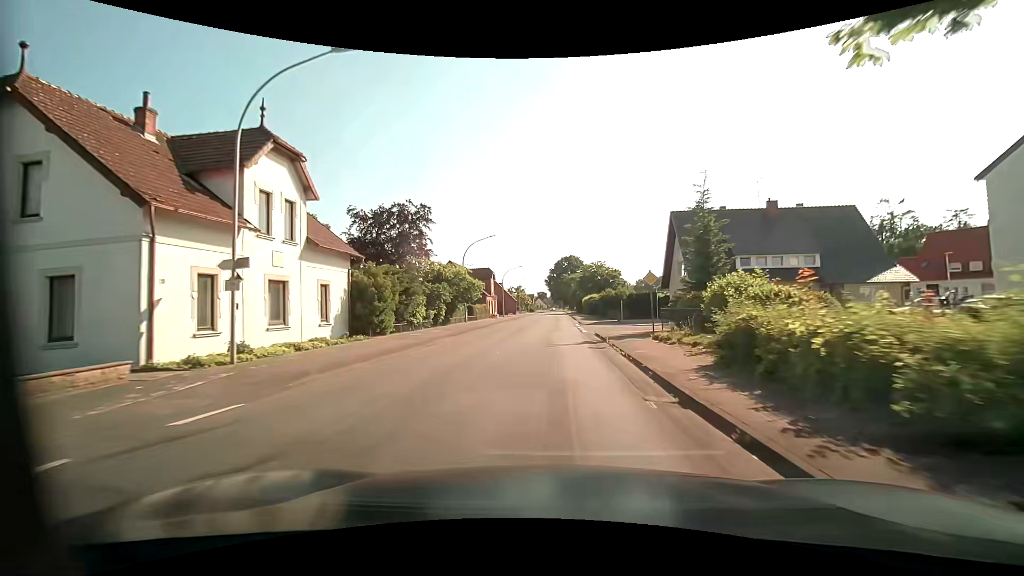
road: secondary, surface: asphalt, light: Day
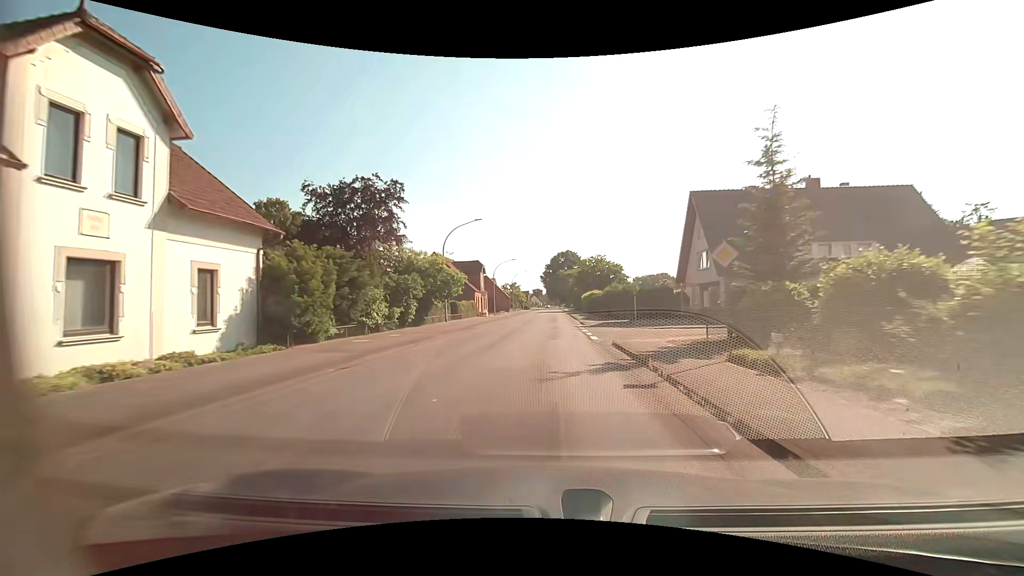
(+0.1, +8.2) m; +1°
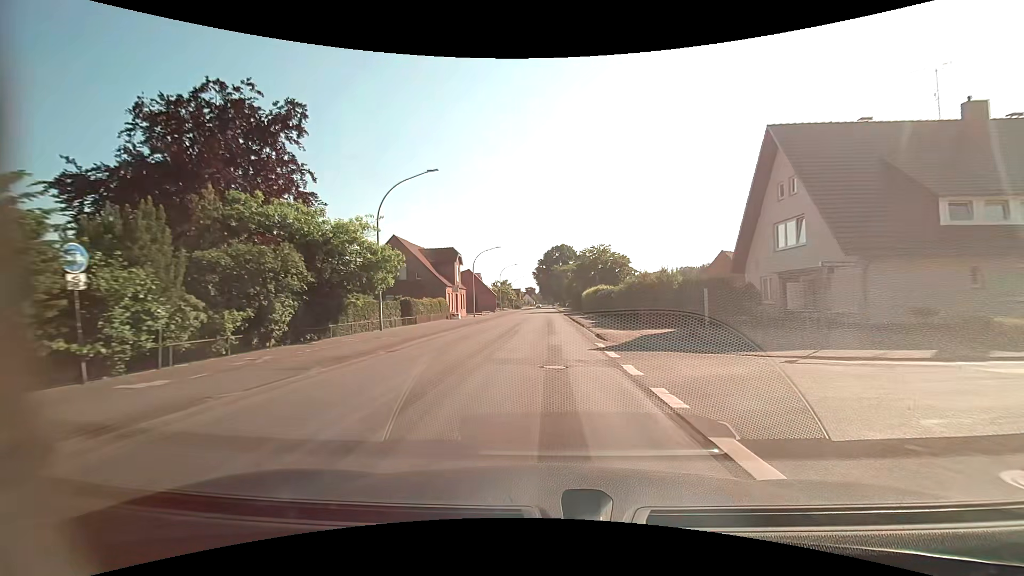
(+0.1, +15.6) m; +1°
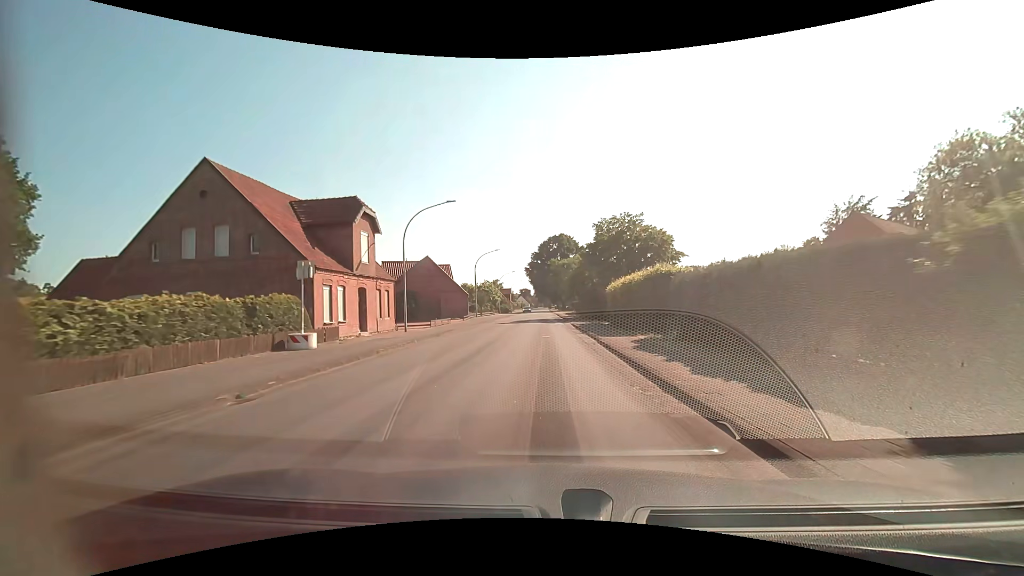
(+0.1, +29.8) m; 0°
(0, +10) (0, +20) (0, +30) (0, +40) (0, +50) (0, +60) (0, +70) (0, +80) (0, +90) (0, +100) m
